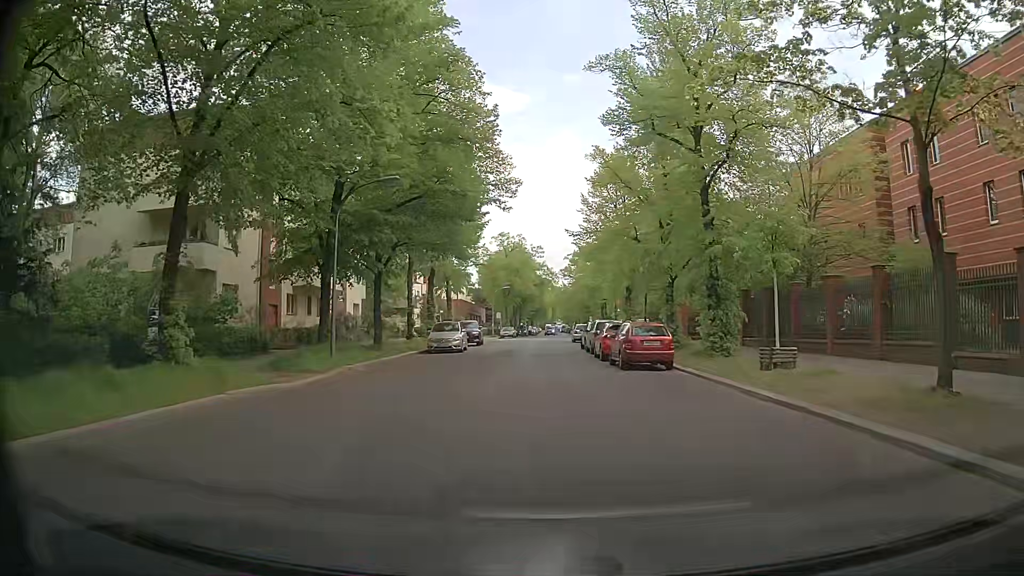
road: residential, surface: asphalt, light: Day
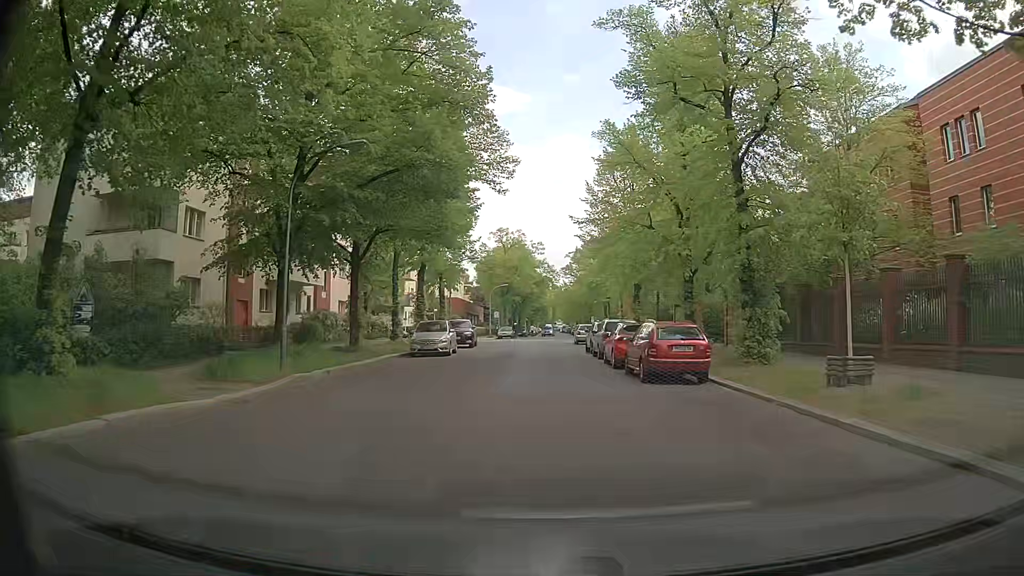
(0.0, +4.4) m; 0°
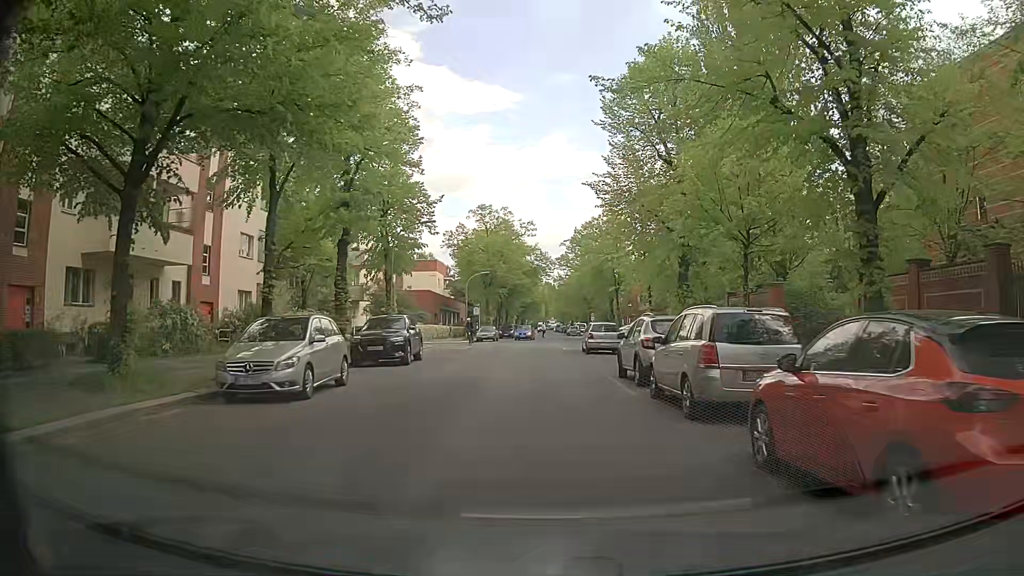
(+0.4, +17.6) m; +3°
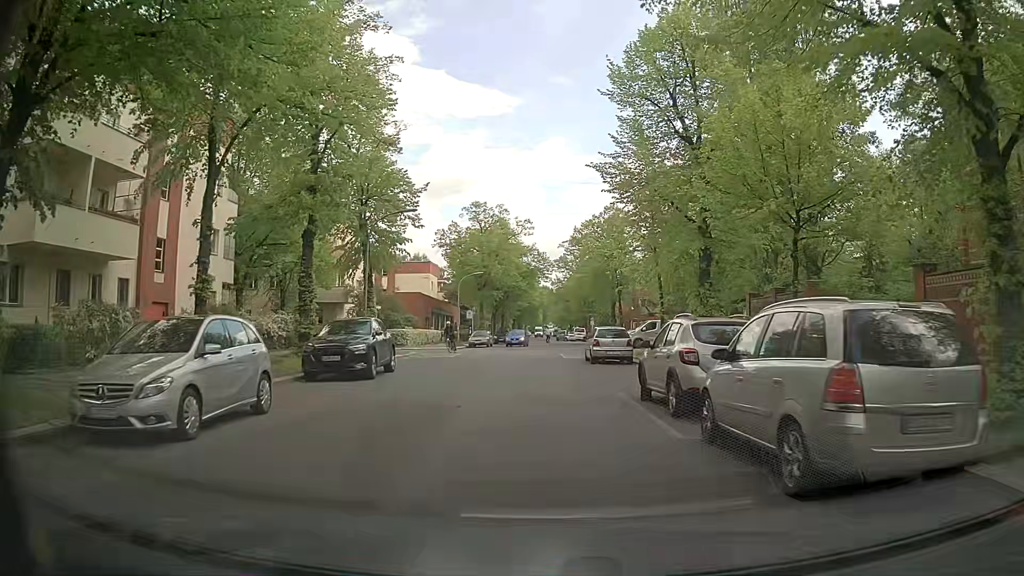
(-0.1, +4.4) m; -2°
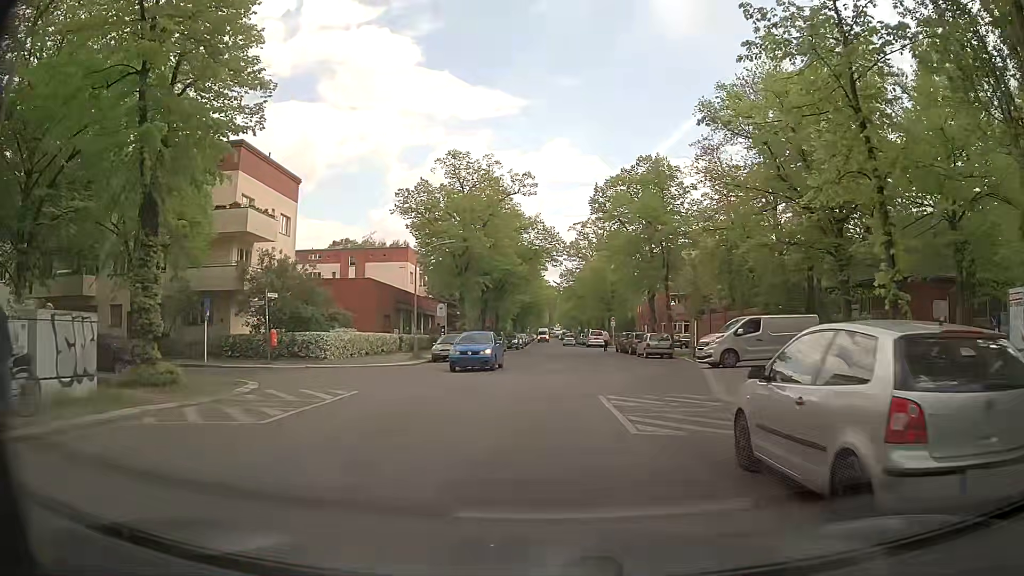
(+0.1, +21.9) m; -1°
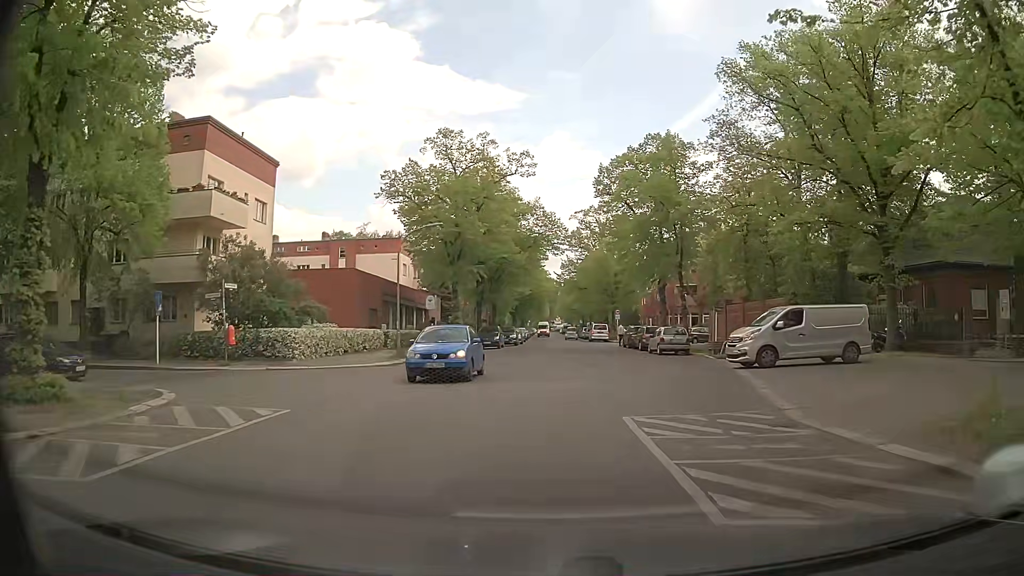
(+0.1, +4.4) m; +2°
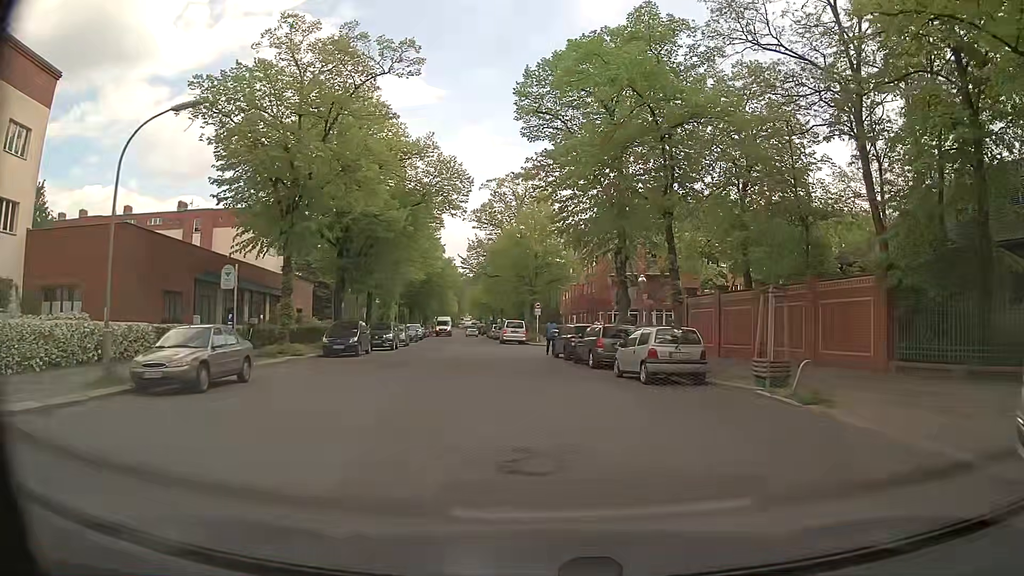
(+0.6, +17.6) m; +6°
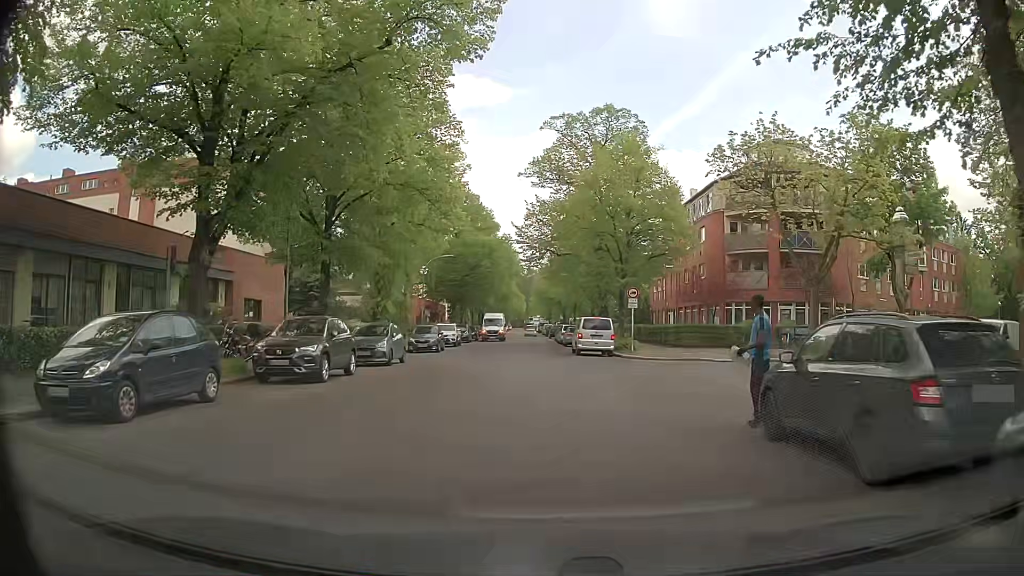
(-0.8, +21.5) m; -6°
(0, +10) (0, +20) (0, +30) (0, +40) (0, +50) (0, +60) (0, +70) (0, +80) (0, +90) (0, +100) m
